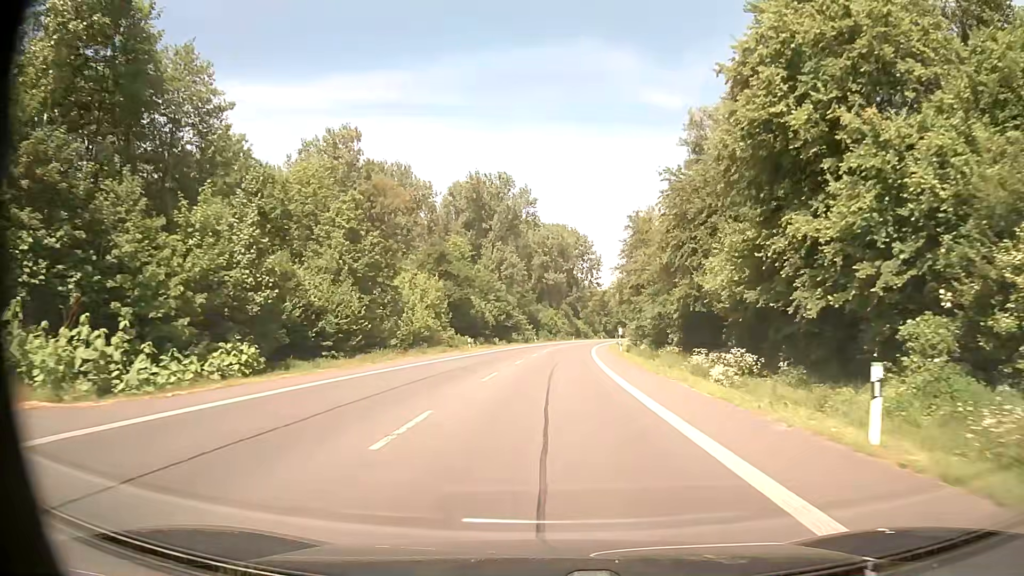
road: primary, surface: asphalt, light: Day
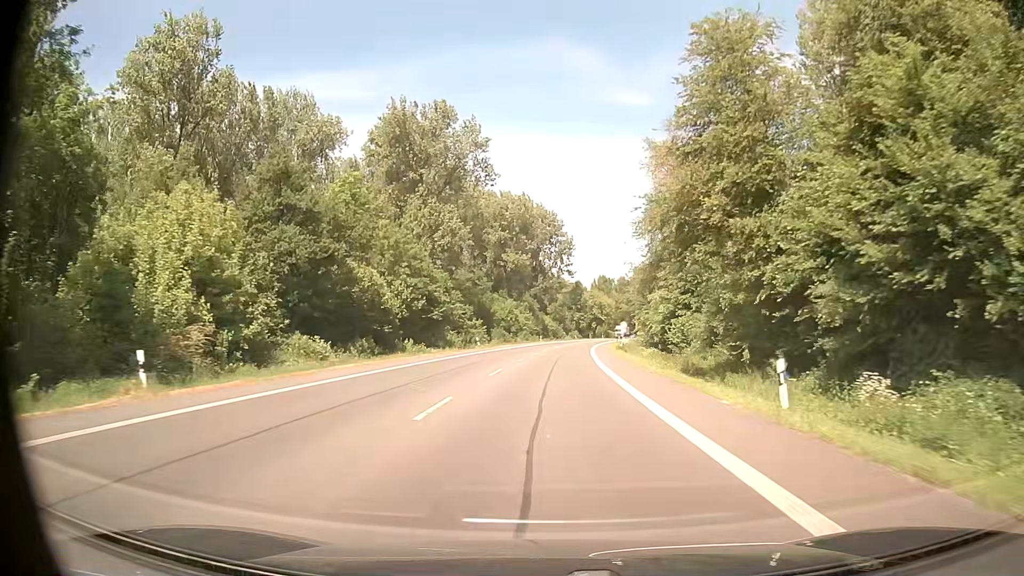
(+1.2, +44.5) m; +3°
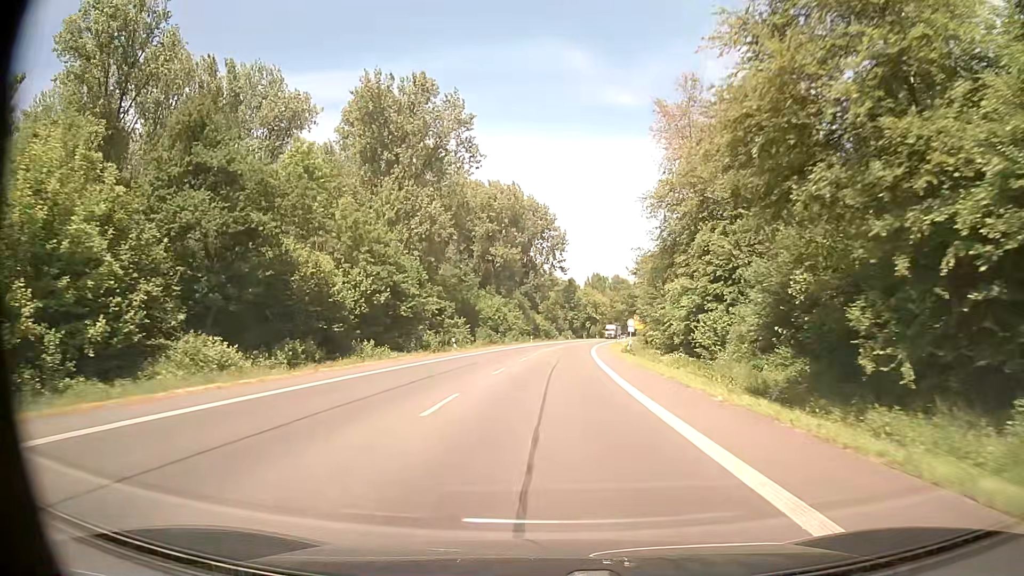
(0.0, +11.1) m; 0°
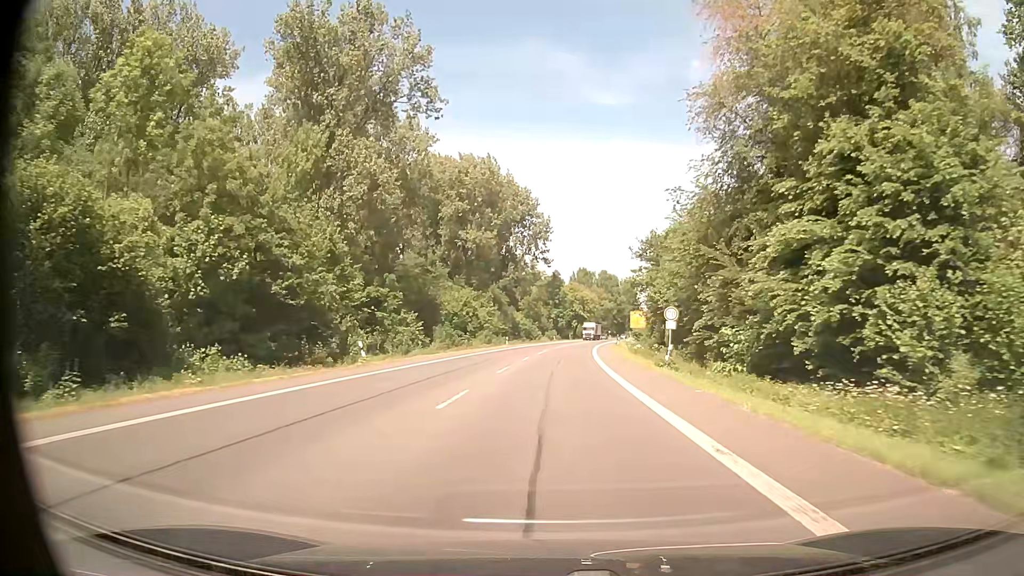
(+0.1, +22.3) m; +1°
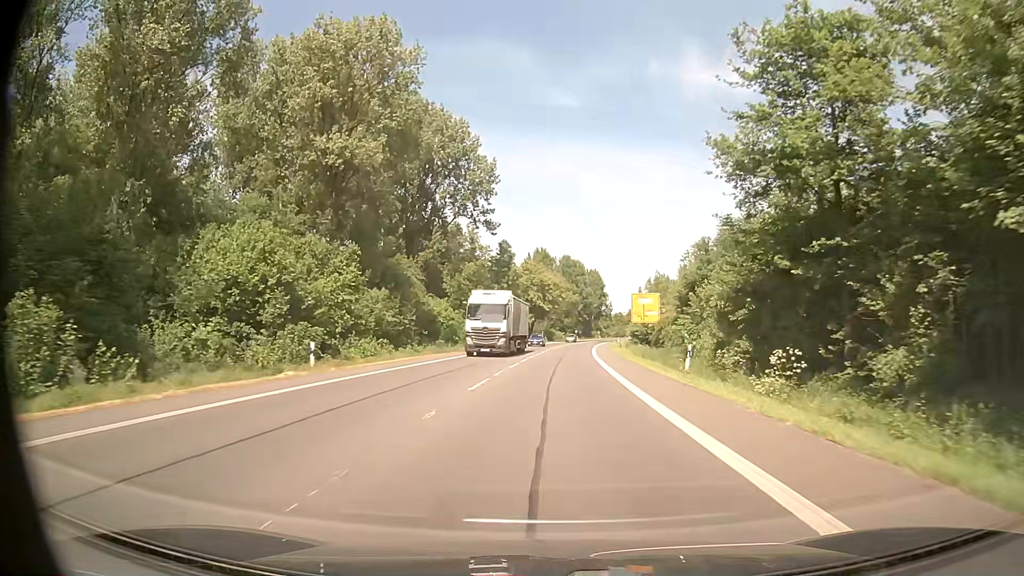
(+1.8, +55.8) m; +4°
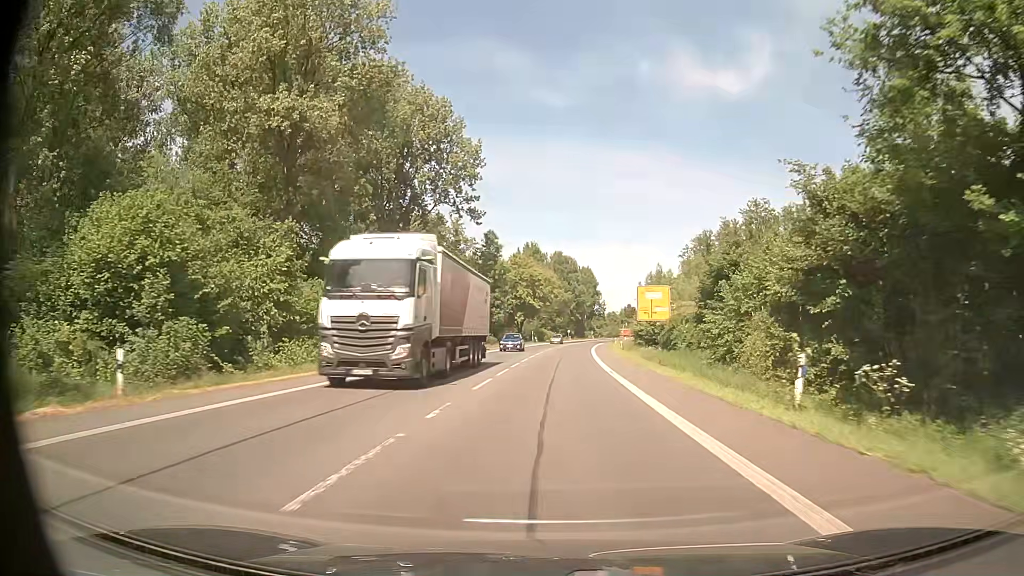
(+0.1, +11.1) m; +1°
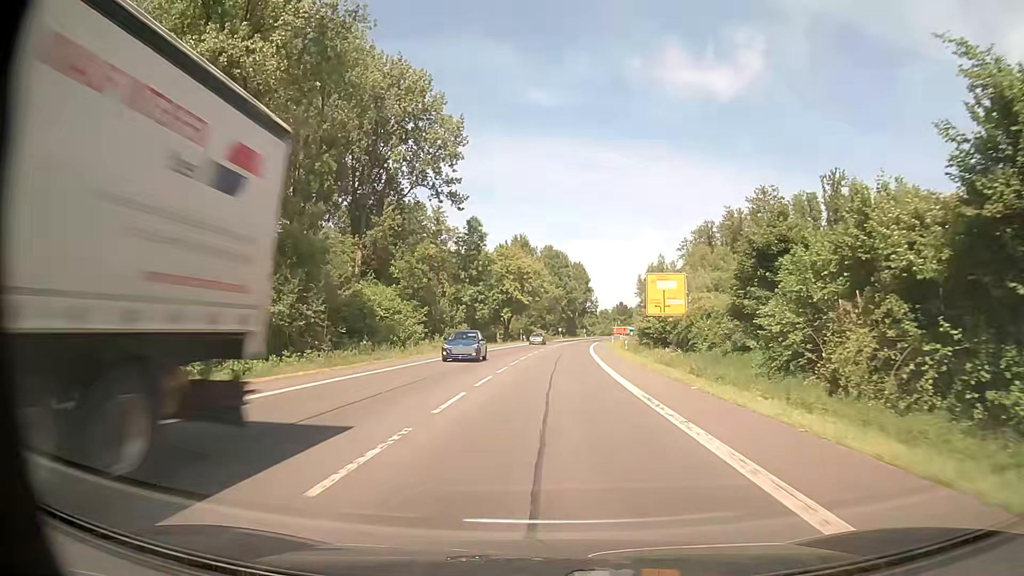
(0.0, +11.1) m; 0°
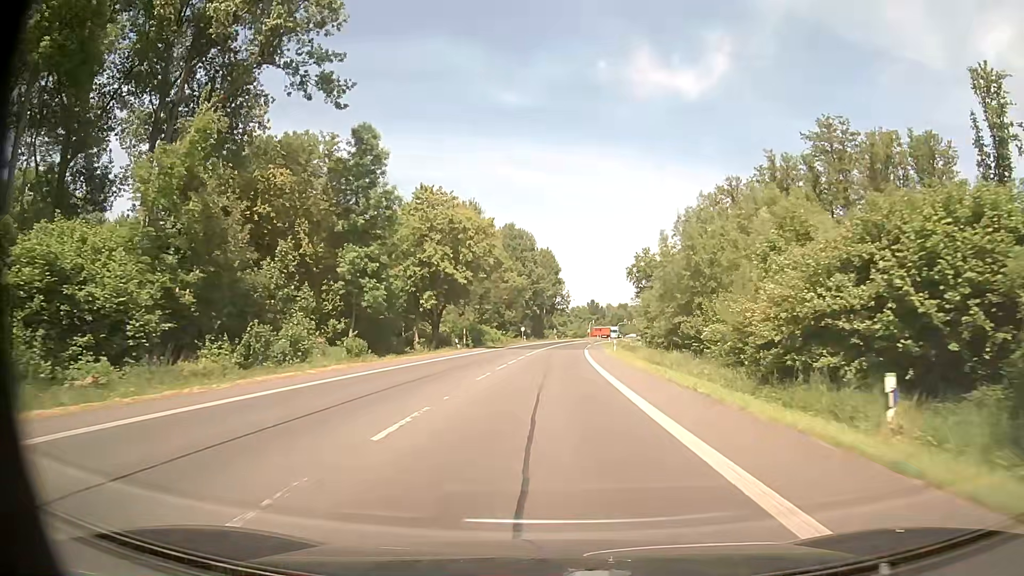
(+1.4, +44.4) m; +3°
(0, +10) (0, +20) (0, +30) (+1, +40) (+1, +50) (+2, +60) (+2, +70) (+3, +80) (+4, +90) (+5, +100) m
